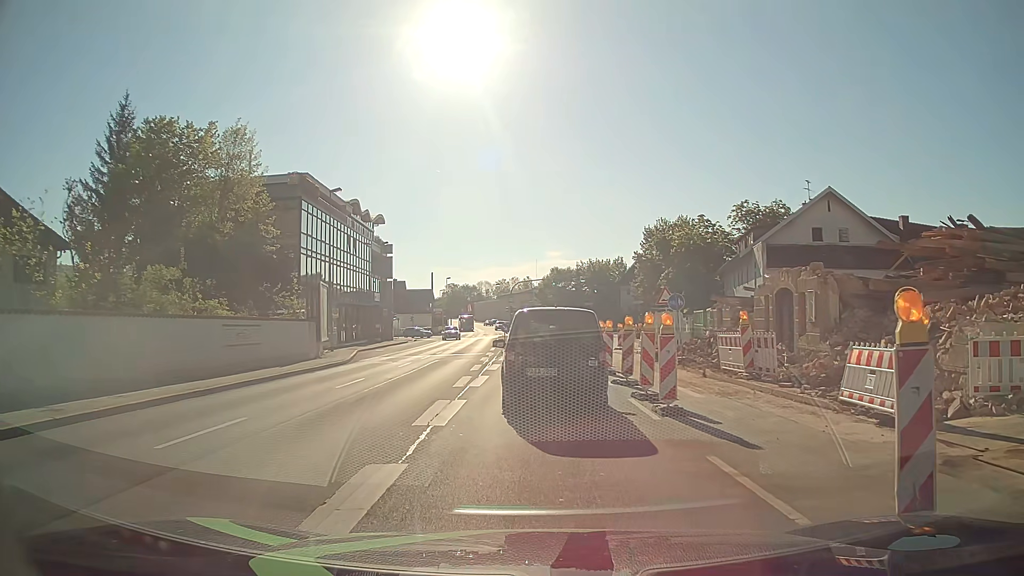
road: primary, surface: asphalt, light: Day
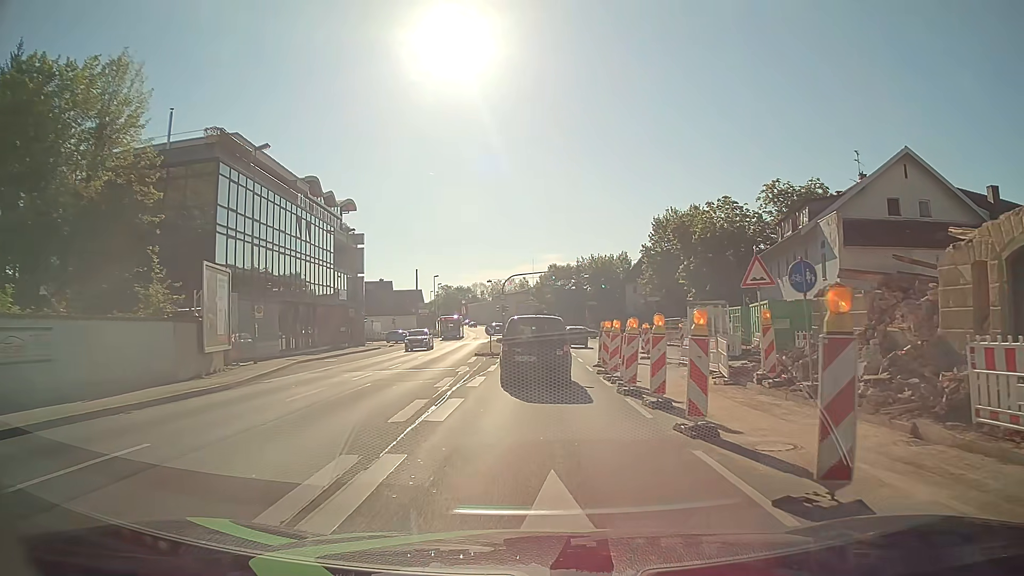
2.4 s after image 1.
(-0.2, +12.3) m; 0°
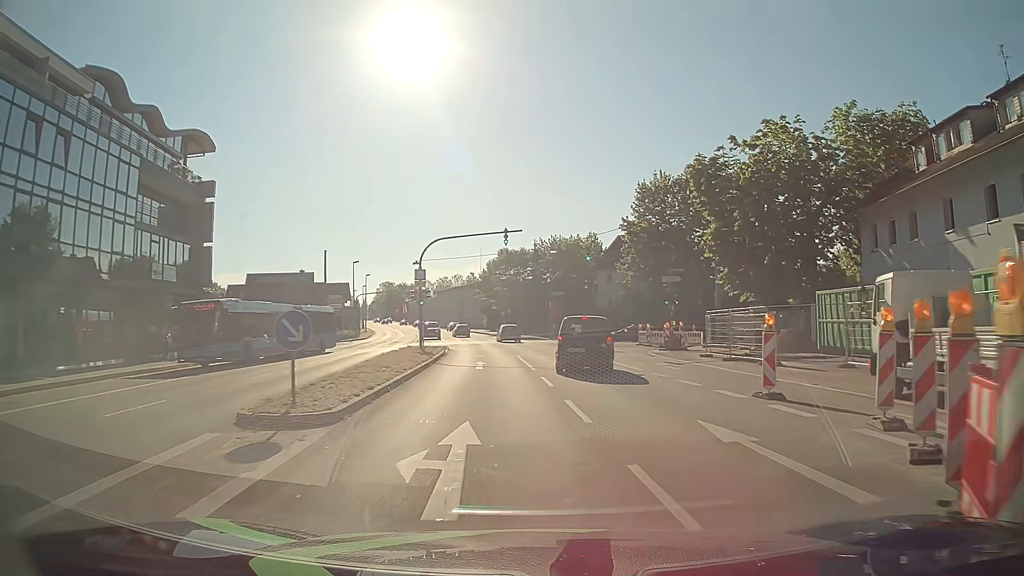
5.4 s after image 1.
(+0.3, +25.3) m; +3°
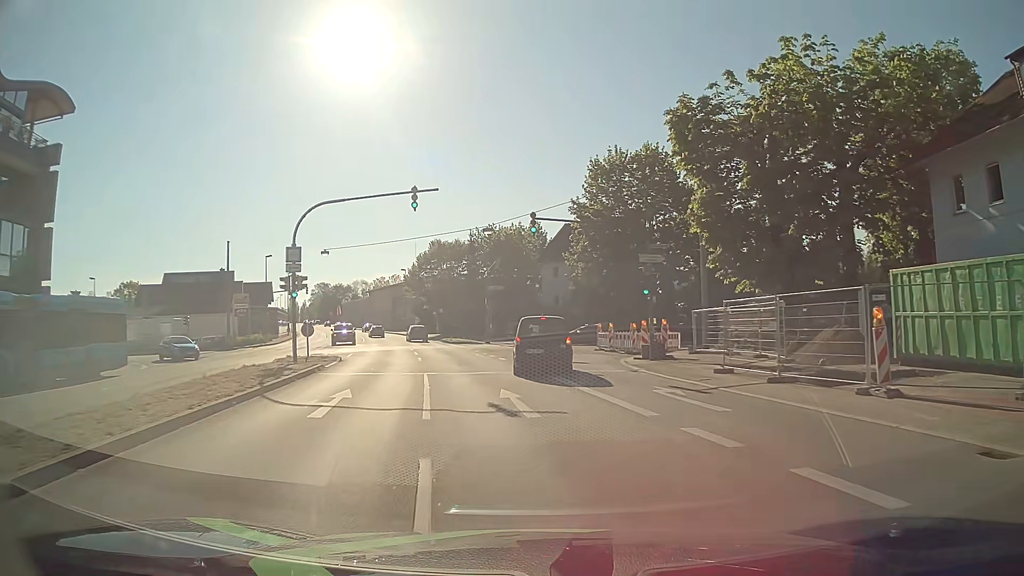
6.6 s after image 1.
(+0.7, +11.5) m; +6°
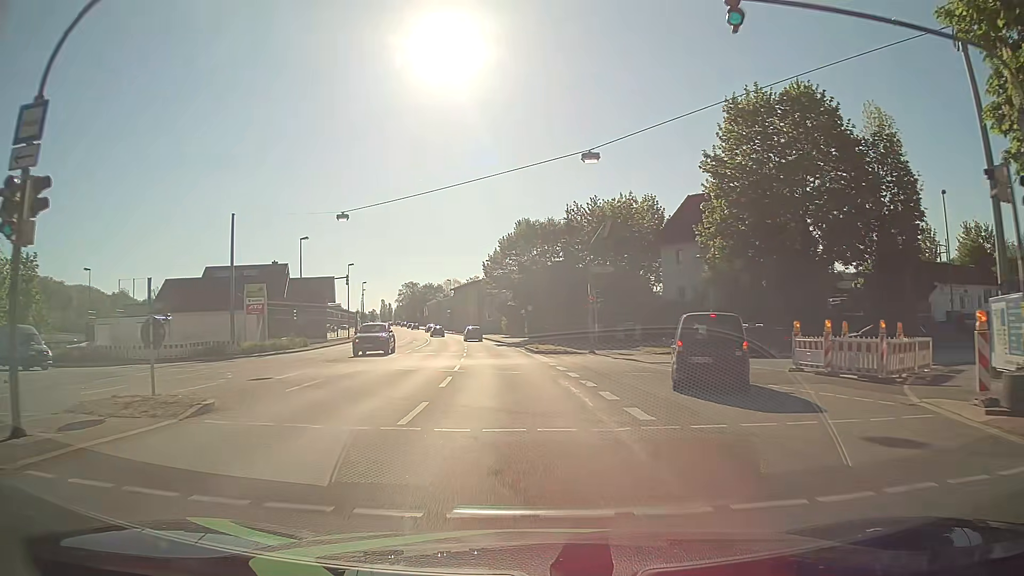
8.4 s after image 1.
(-1.2, +19.0) m; -9°
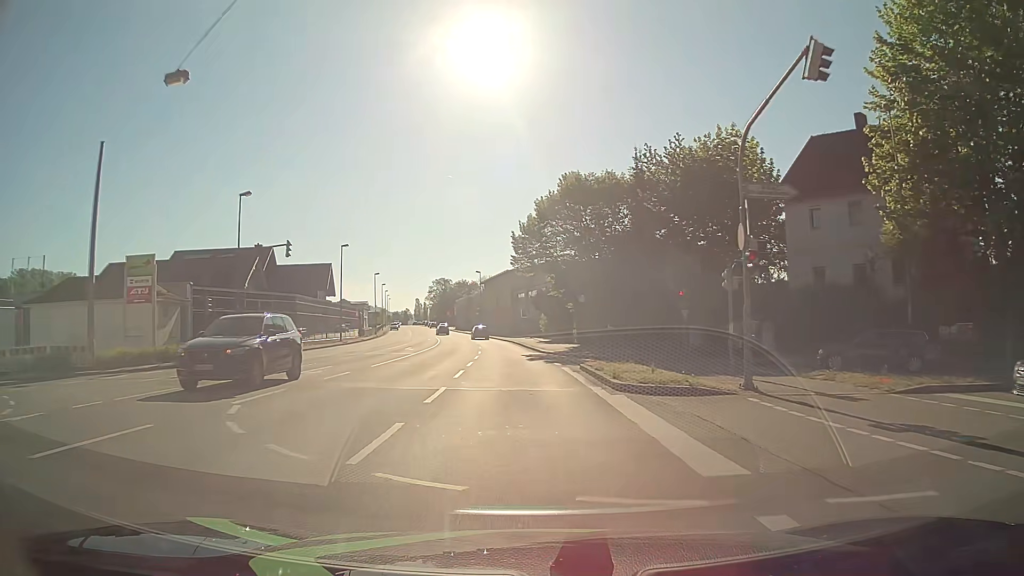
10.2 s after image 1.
(-0.8, +21.8) m; -4°
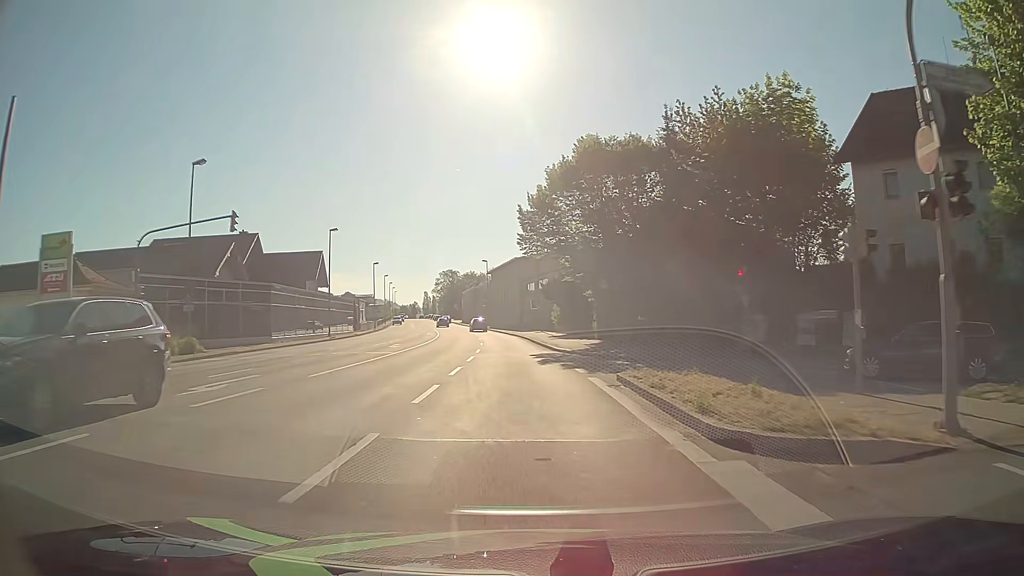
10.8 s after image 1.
(0.0, +7.7) m; -1°
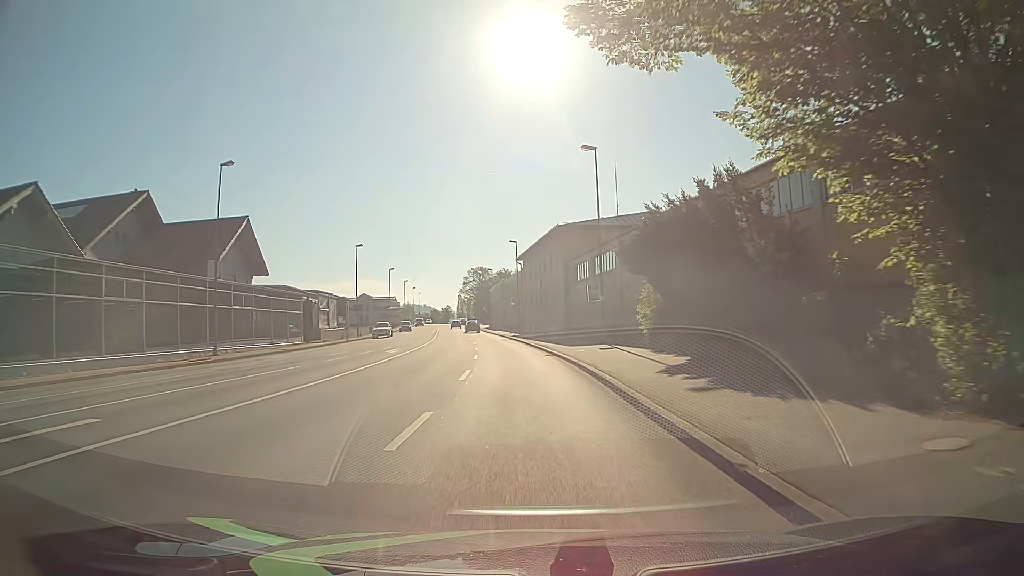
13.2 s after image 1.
(-0.9, +30.8) m; -4°
(0, +10) (0, +20) (-1, +30) (-2, +40) (-3, +50) (-4, +60) (-5, +70) (-6, +80) (-8, +90) (-9, +99) m
